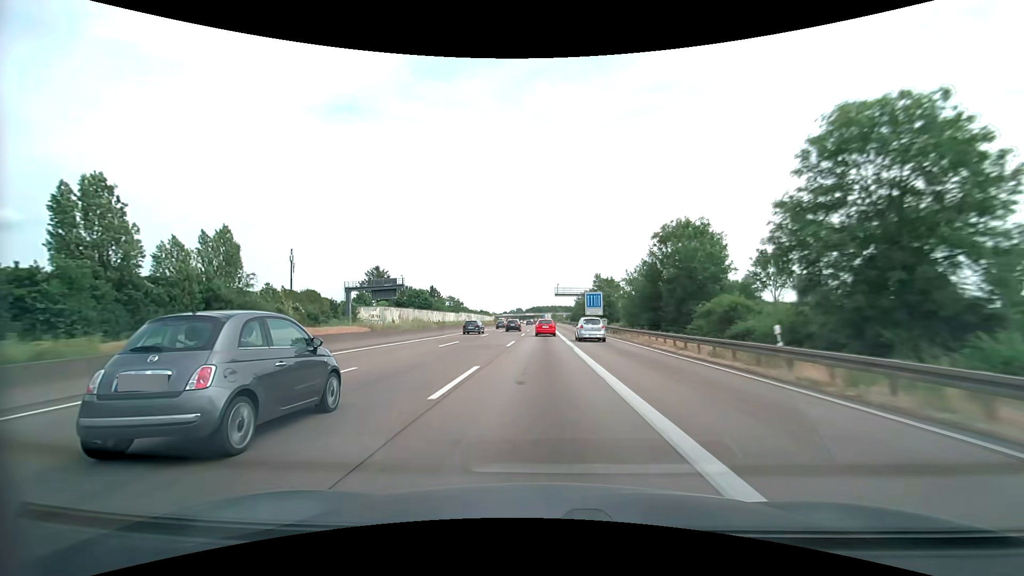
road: motorway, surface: asphalt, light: Day
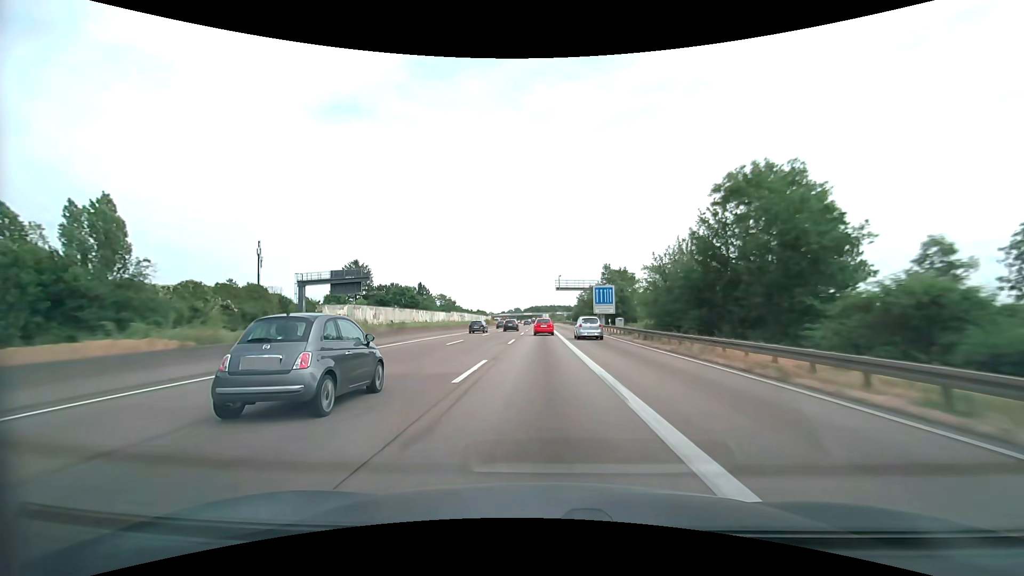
(0.0, +15.3) m; 0°
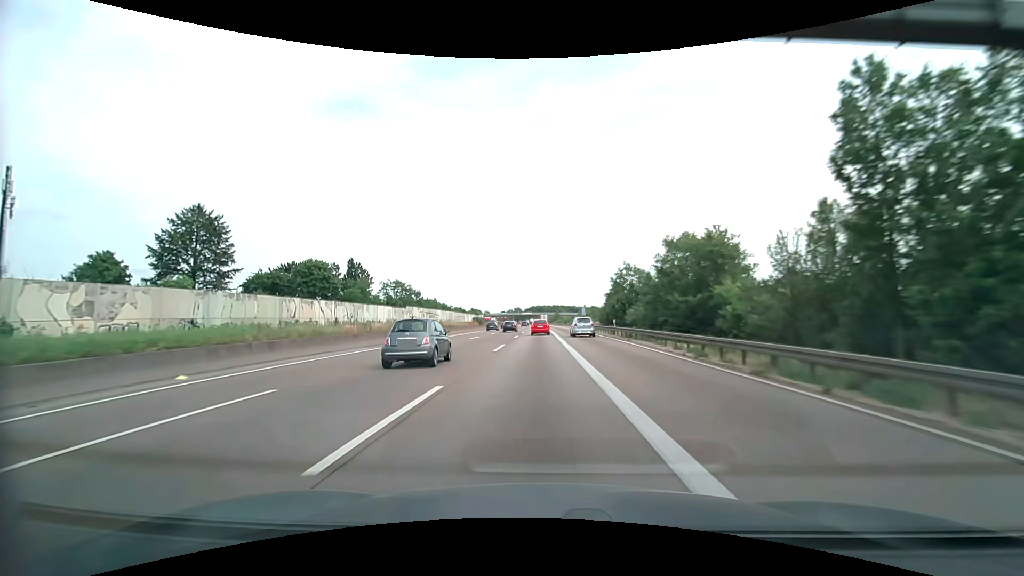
(+0.2, +60.4) m; 0°
(0, +10) (0, +20) (0, +30) (0, +40) (0, +50) (-1, +60) (-1, +70) (-1, +80) (-1, +90) (-1, +100) m
